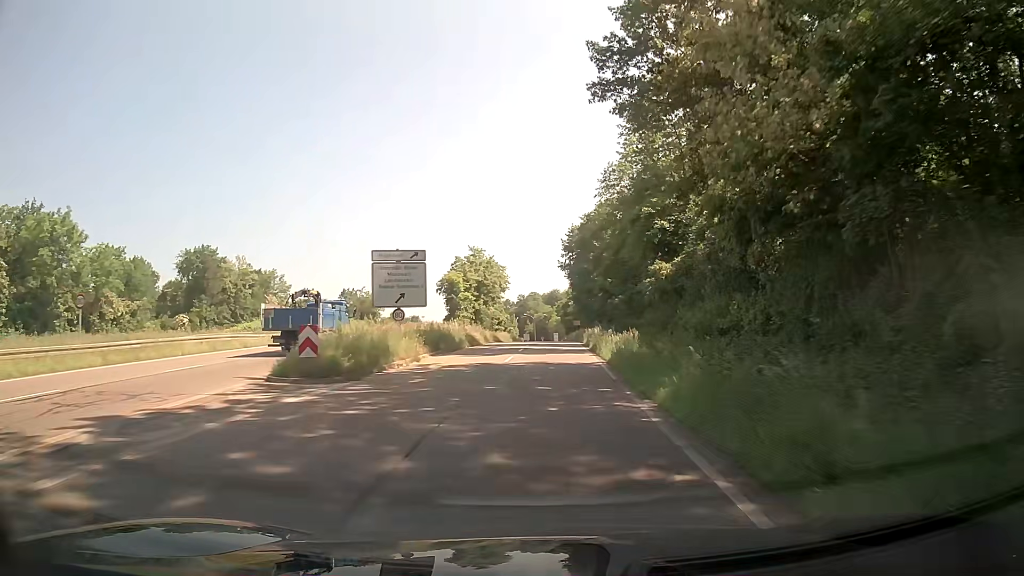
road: trunk_link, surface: asphalt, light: Day
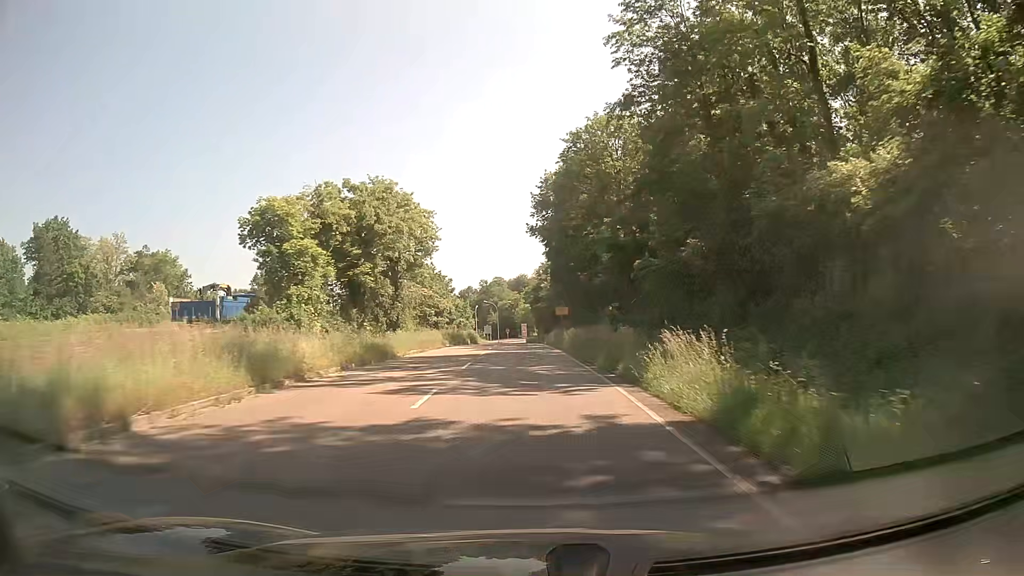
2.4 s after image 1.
(+1.4, +39.2) m; +3°
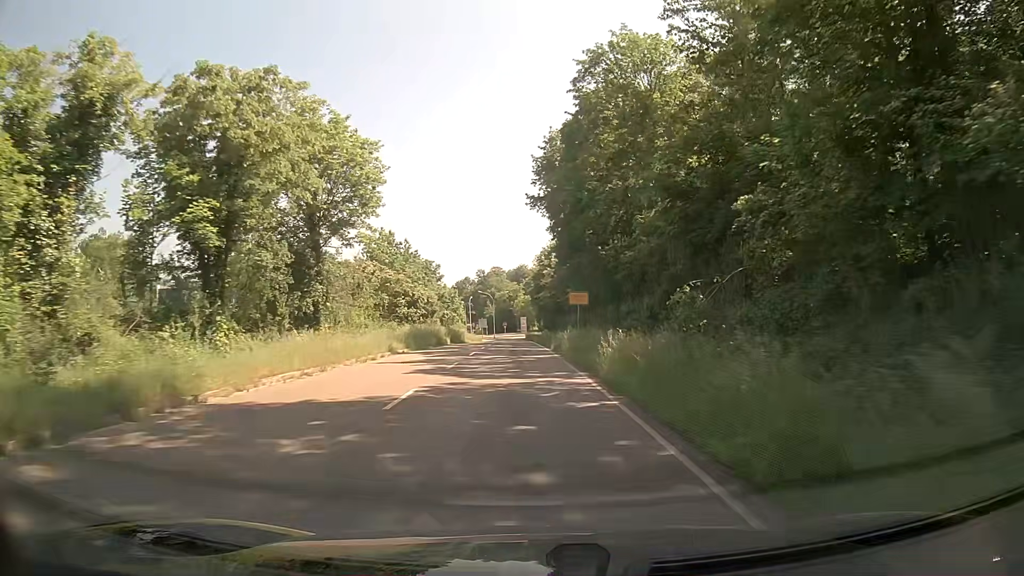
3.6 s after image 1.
(+0.1, +18.1) m; 0°
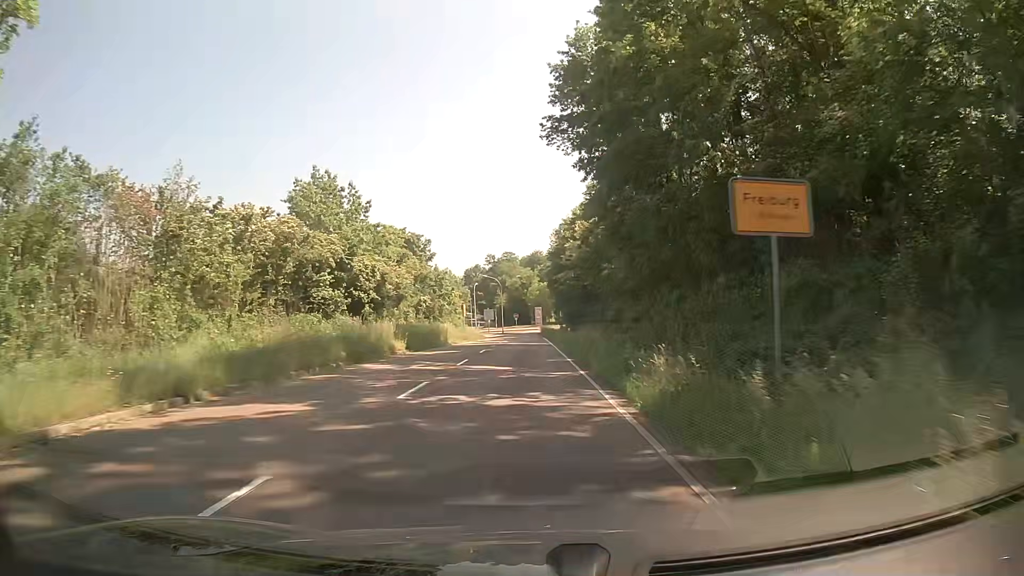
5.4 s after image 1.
(-0.2, +25.6) m; -1°
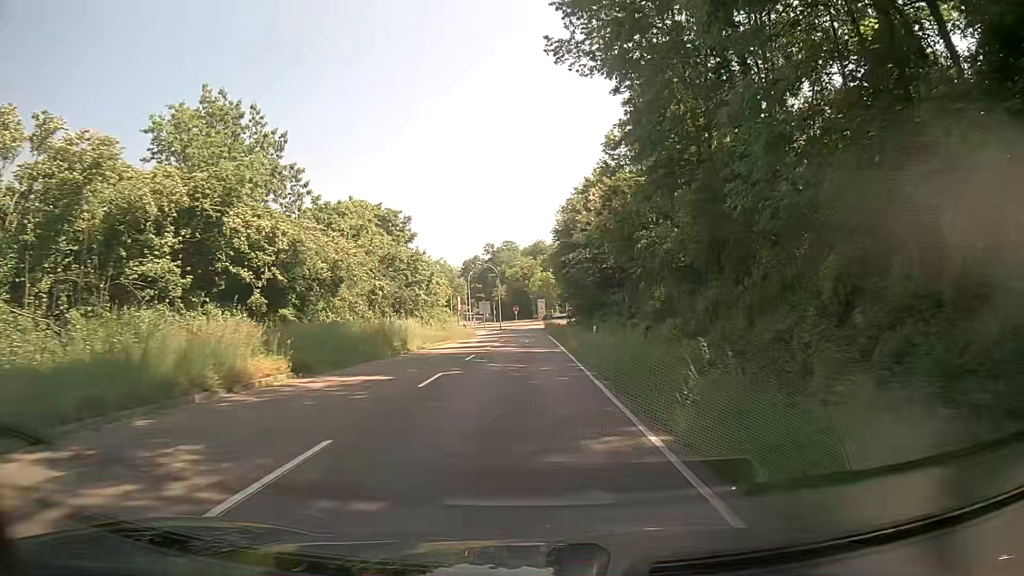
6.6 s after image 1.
(0.0, +16.2) m; 0°
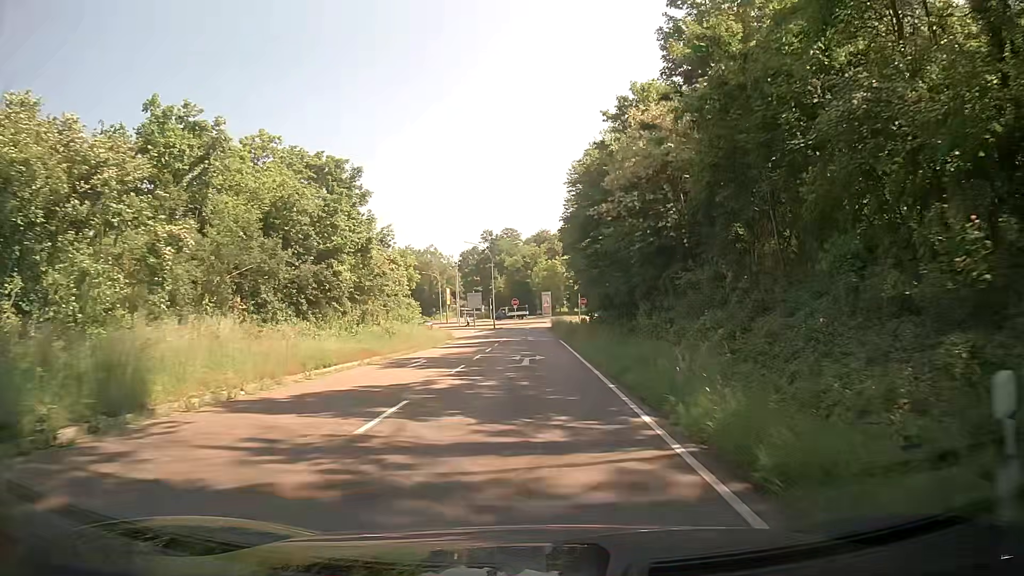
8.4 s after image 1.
(-0.1, +23.2) m; 0°
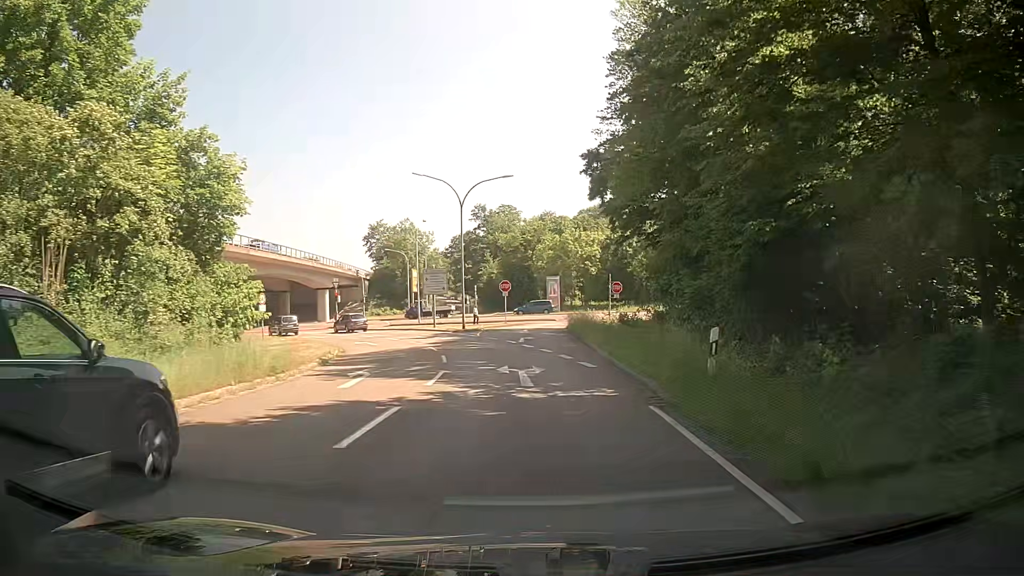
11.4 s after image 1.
(-0.1, +34.1) m; 0°
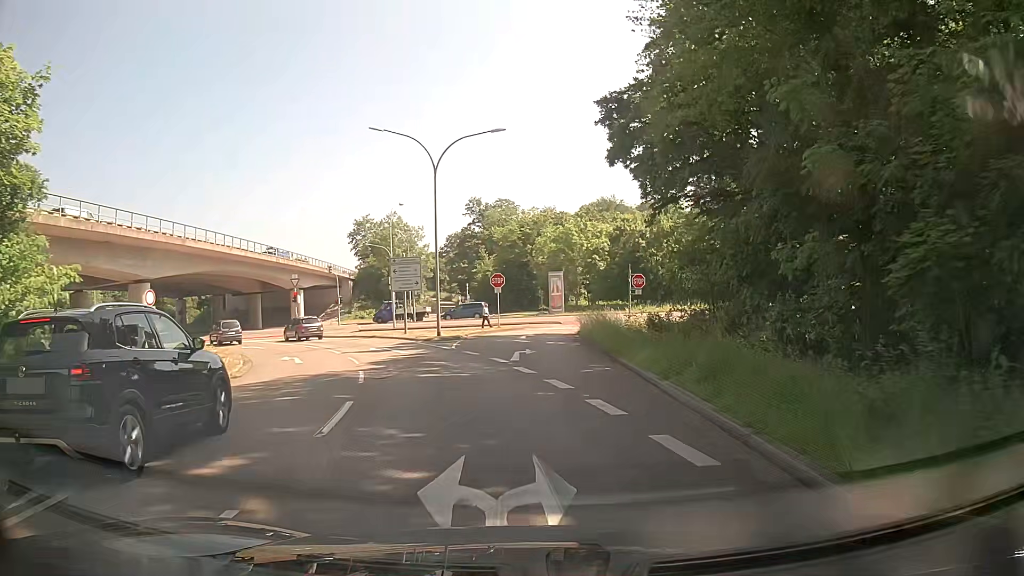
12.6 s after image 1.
(0.0, +11.1) m; 0°
(0, +10) (0, +20) (0, +30) (+1, +40) (+6, +48) (+15, +52) (+25, +52) (+35, +51) (+45, +51) (+55, +50) m
